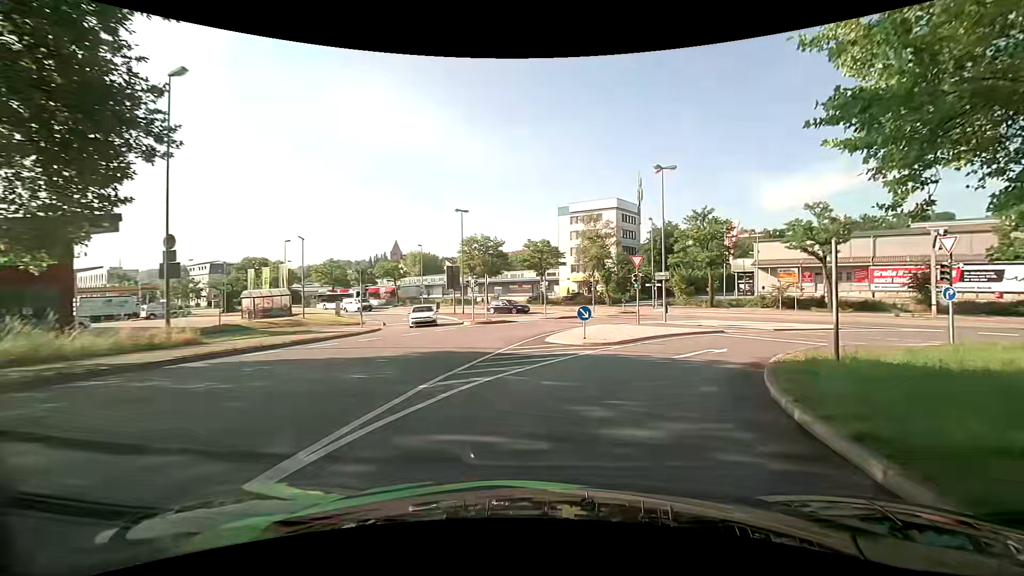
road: primary_link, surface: asphalt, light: Day
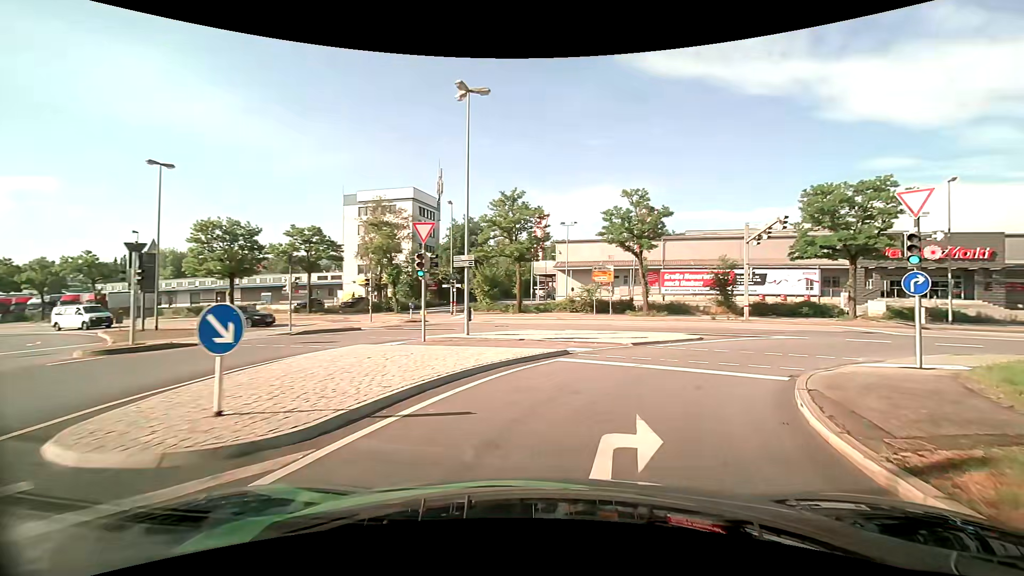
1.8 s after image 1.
(+2.3, +13.1) m; +23°
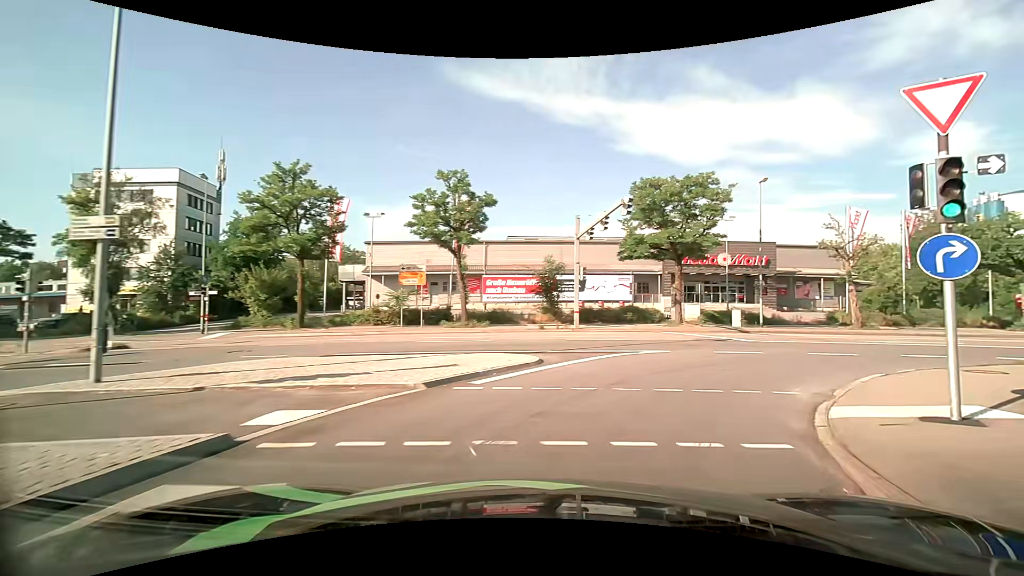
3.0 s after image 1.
(+1.4, +8.6) m; +19°
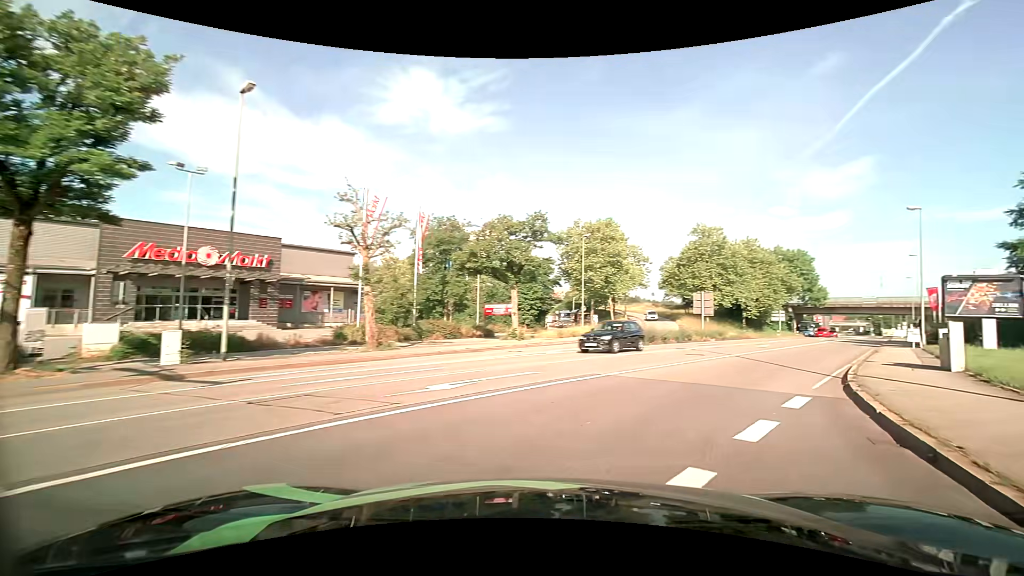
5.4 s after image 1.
(+7.1, +16.0) m; +51°
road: primary
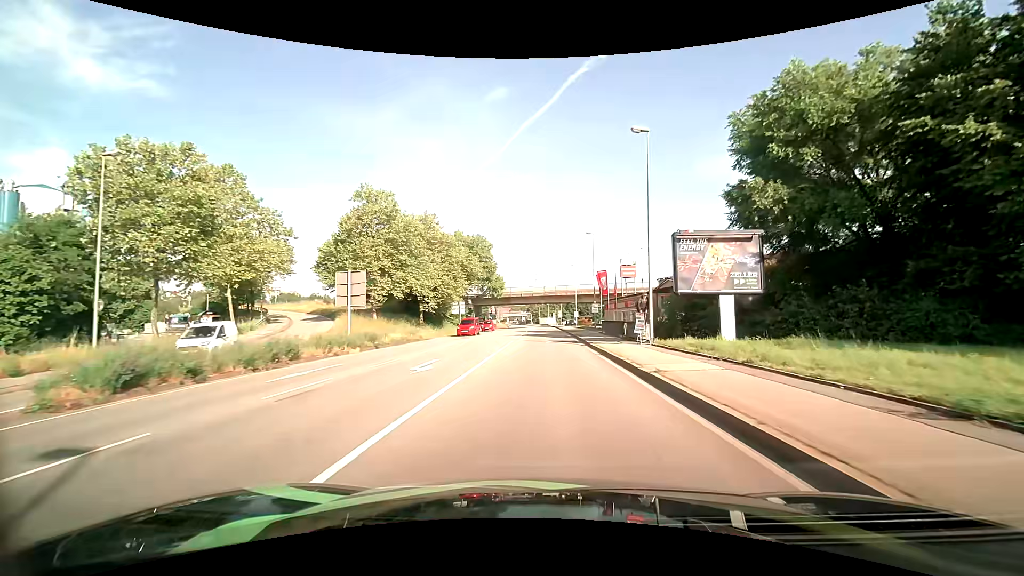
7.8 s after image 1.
(+8.7, +21.1) m; +34°
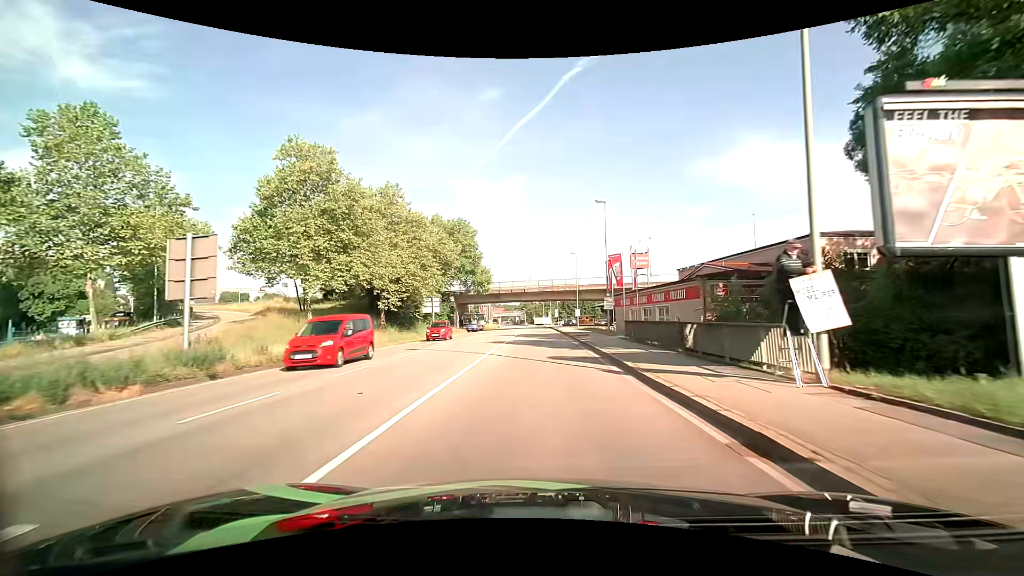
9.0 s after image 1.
(+0.1, +14.4) m; +1°
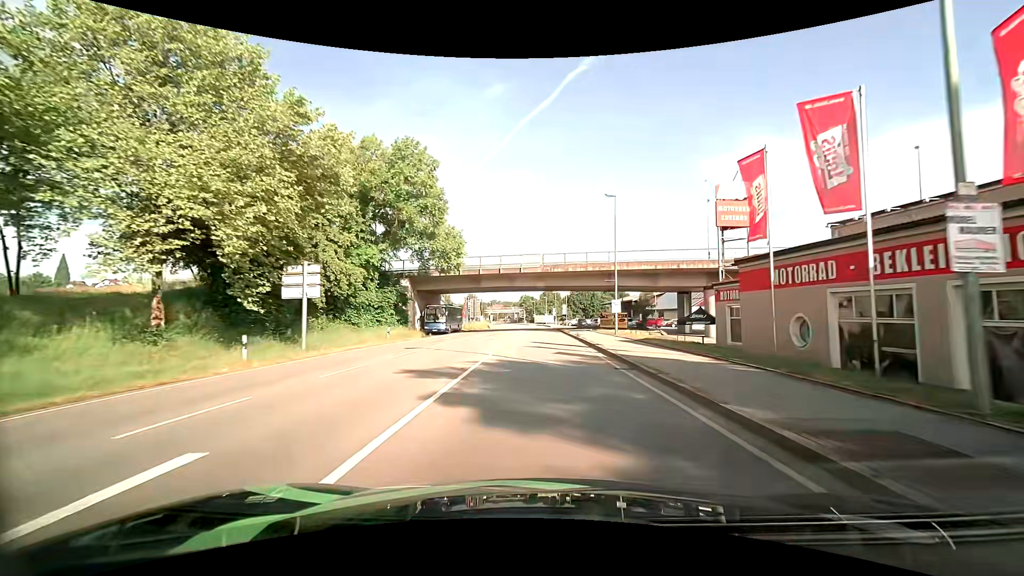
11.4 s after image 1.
(-0.4, +31.6) m; 0°
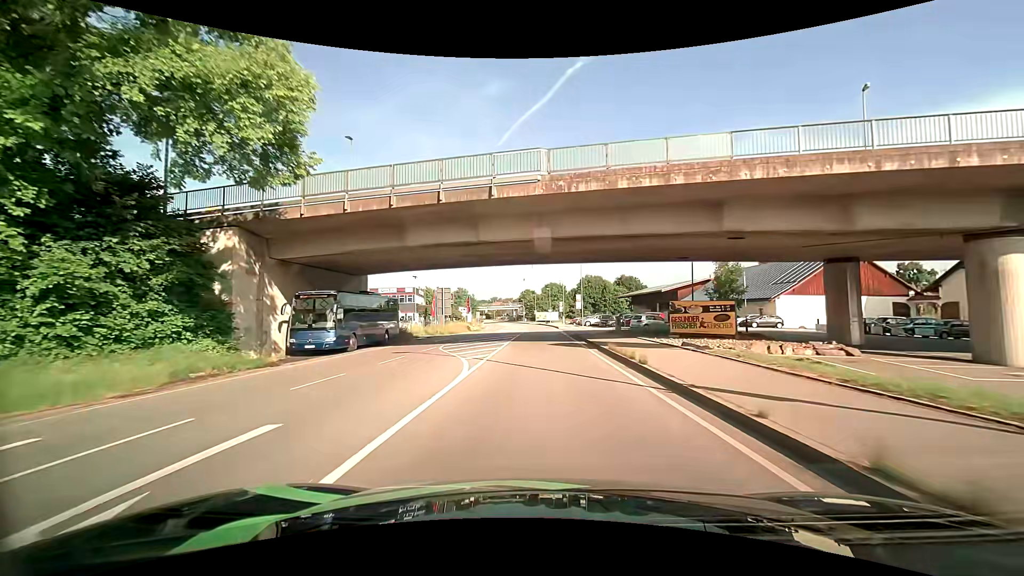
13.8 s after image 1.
(+0.1, +31.4) m; 0°
(0, +10) (0, +20) (0, +30) (0, +40) (0, +50) (0, +60) (-1, +70) (-1, +80) (-1, +90) (-2, +100) m
